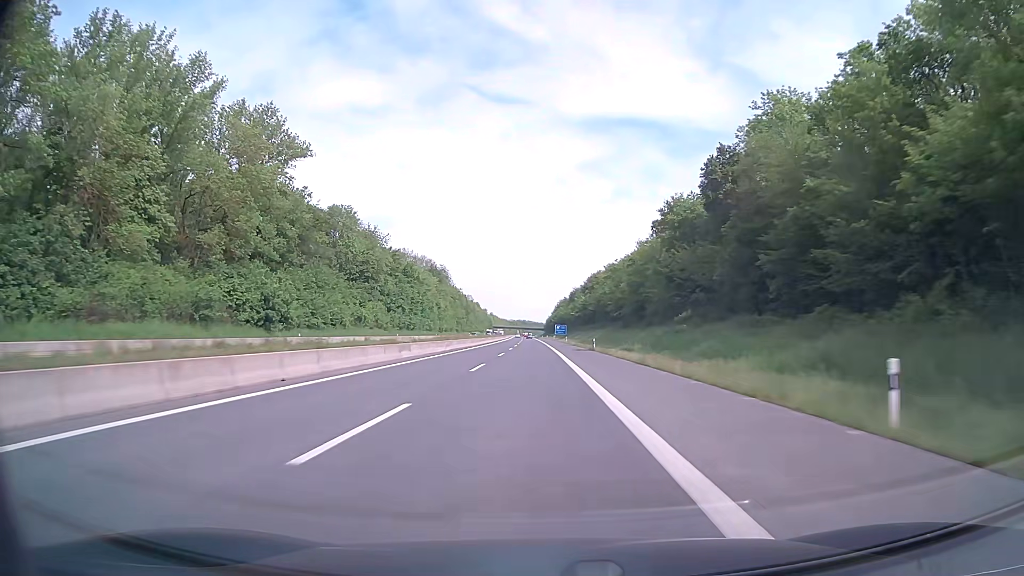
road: motorway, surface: asphalt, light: Day
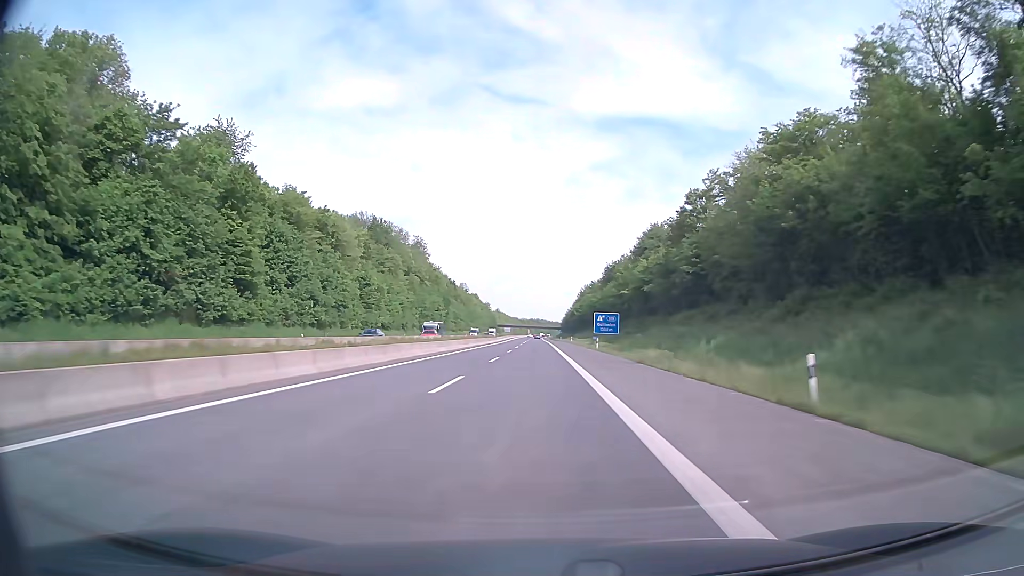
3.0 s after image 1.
(-0.9, +99.0) m; -1°
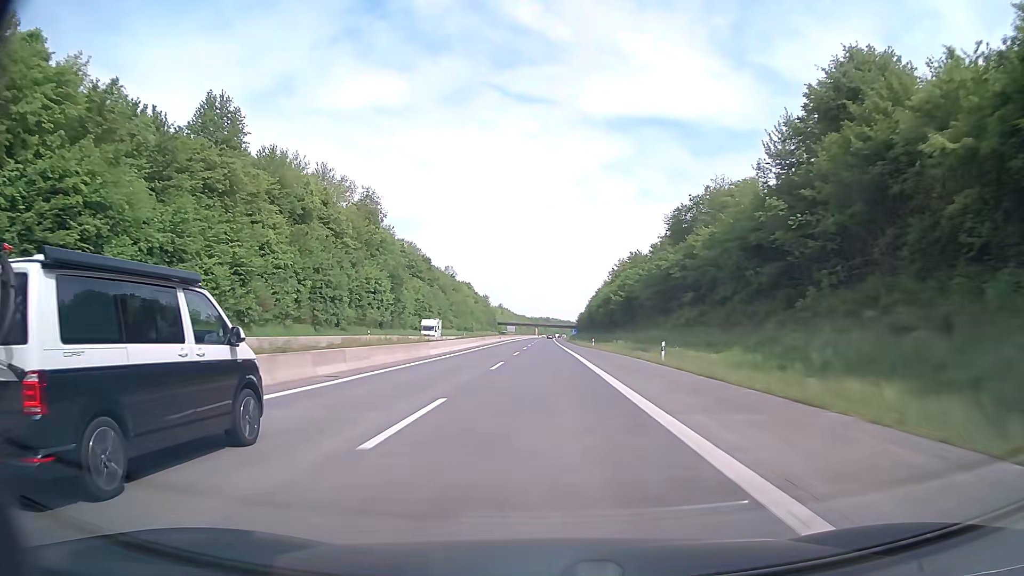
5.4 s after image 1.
(-0.7, +79.2) m; -1°
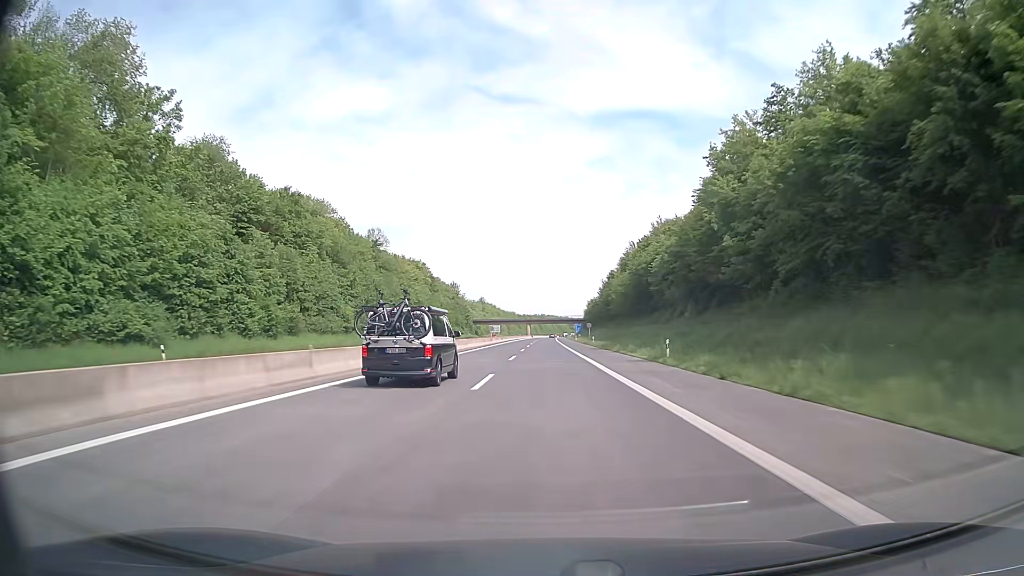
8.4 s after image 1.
(+0.2, +99.2) m; +1°
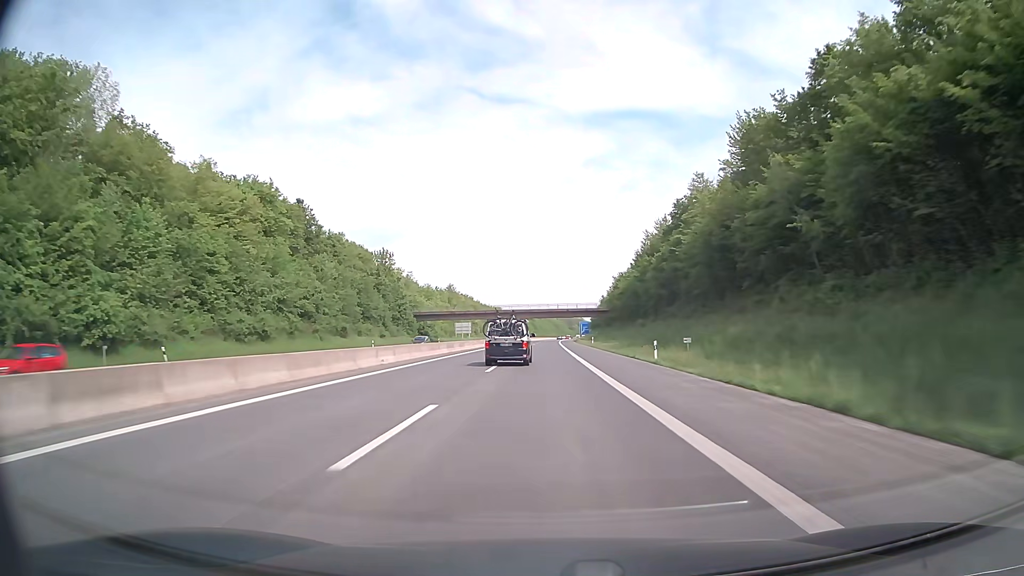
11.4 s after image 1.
(+0.2, +99.2) m; 0°
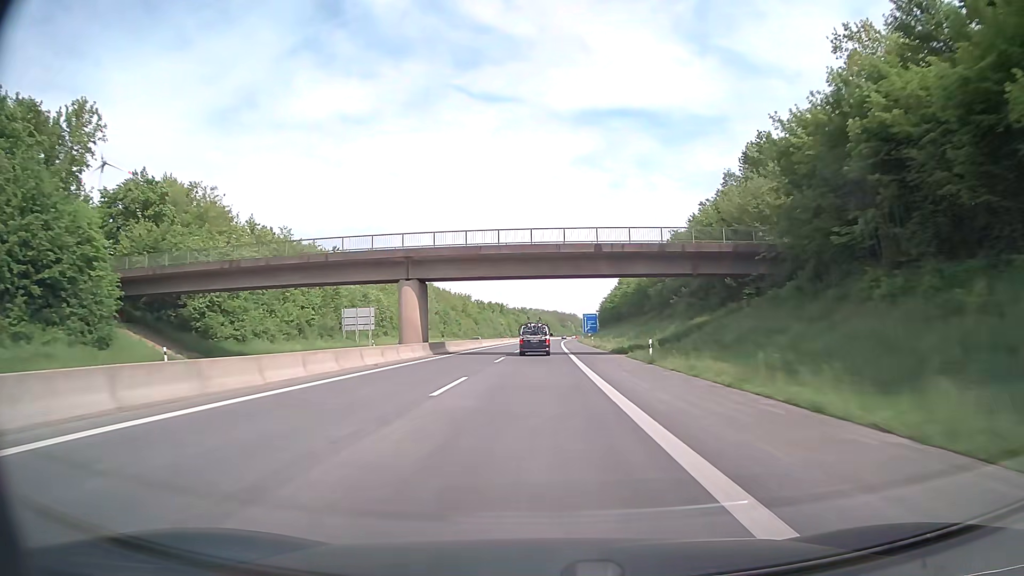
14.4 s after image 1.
(+0.9, +99.3) m; +1°
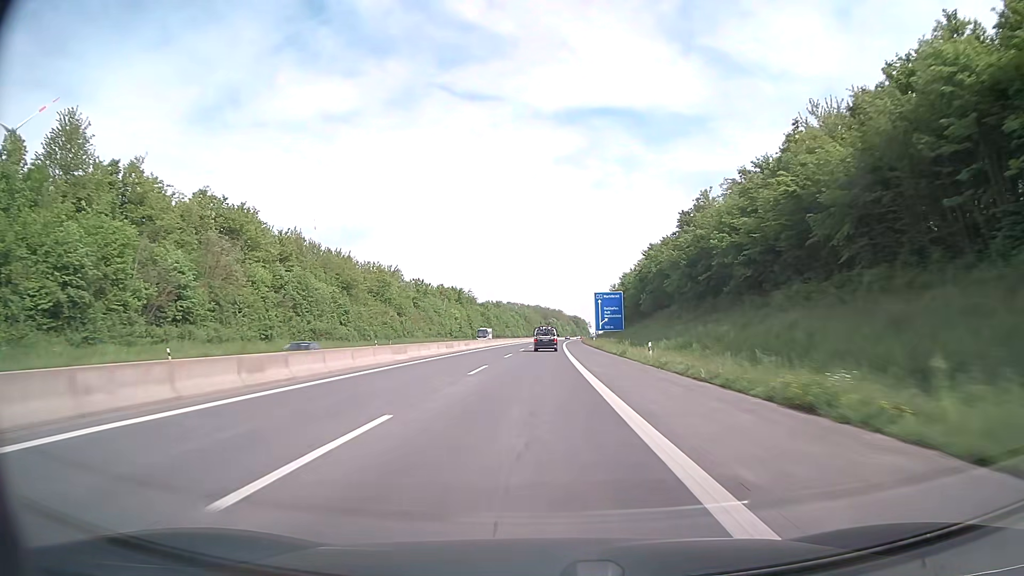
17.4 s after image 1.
(+1.6, +99.3) m; +2°
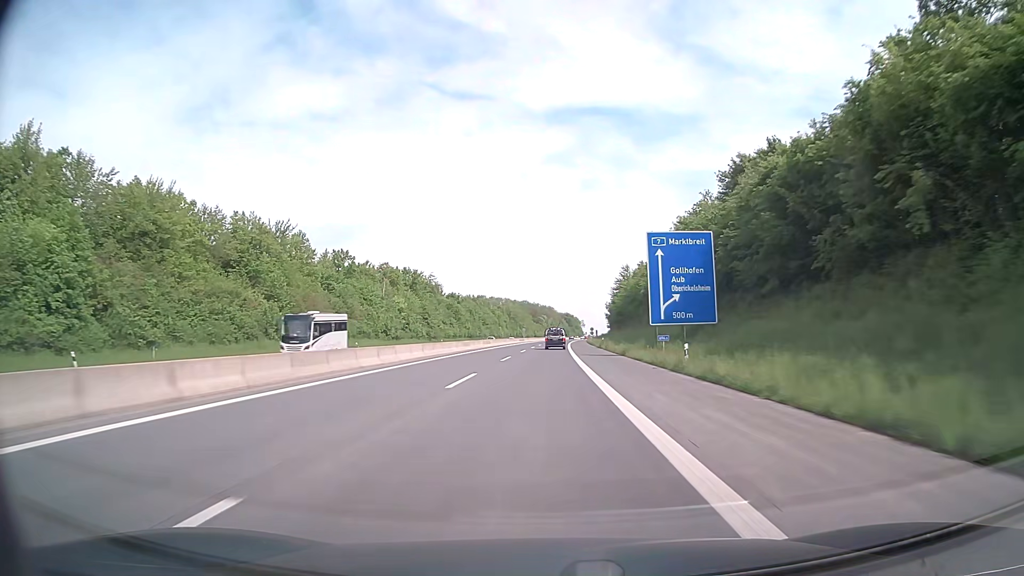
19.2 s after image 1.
(+0.5, +59.6) m; +1°
(0, +10) (0, +20) (0, +30) (0, +40) (0, +50) (+1, +60) (+1, +70) (+1, +80) (+2, +90) (+2, +100) m
